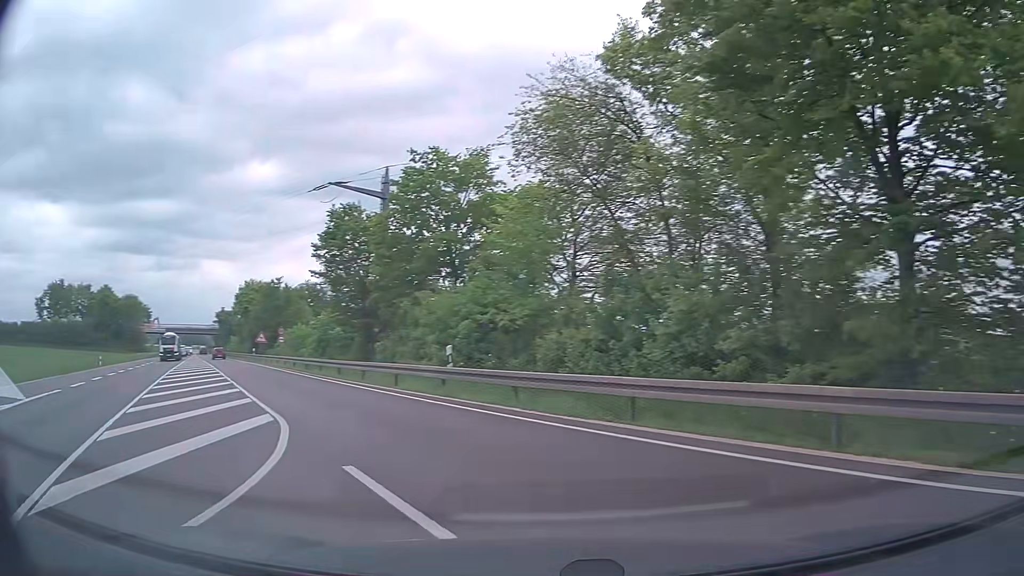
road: trunk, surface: asphalt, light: Day
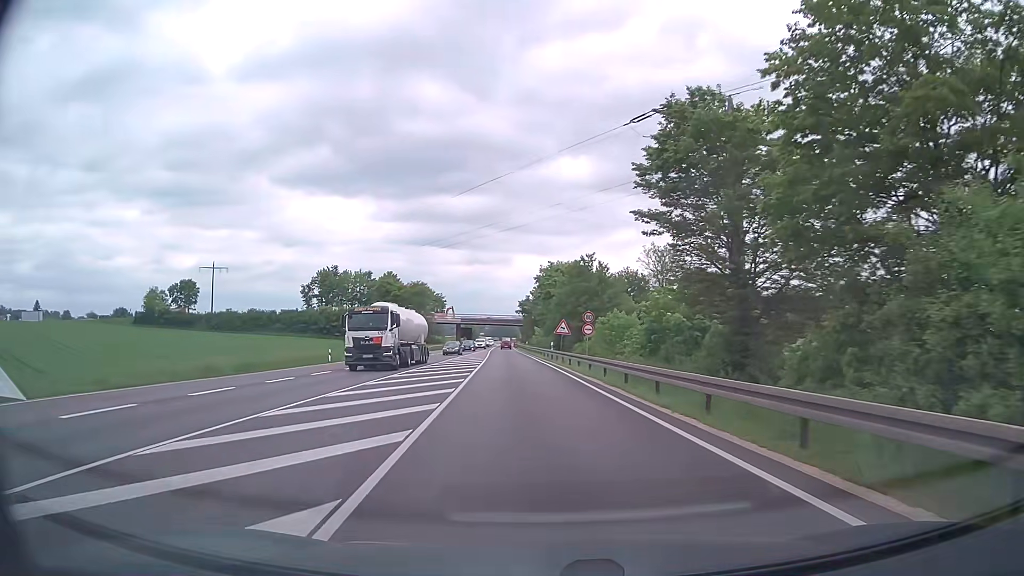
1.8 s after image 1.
(-5.7, +17.2) m; -28°
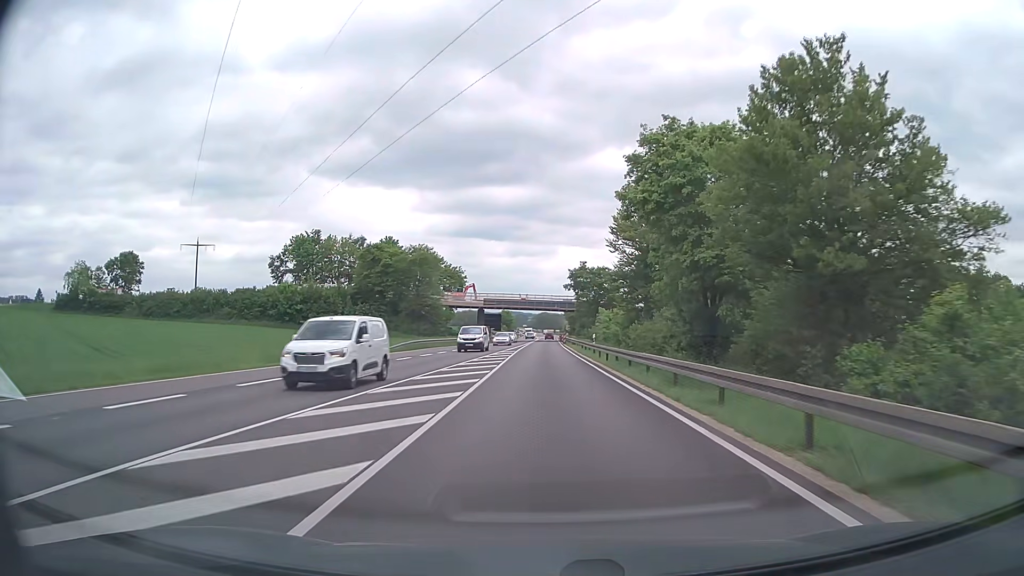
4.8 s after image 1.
(-2.8, +49.3) m; -4°
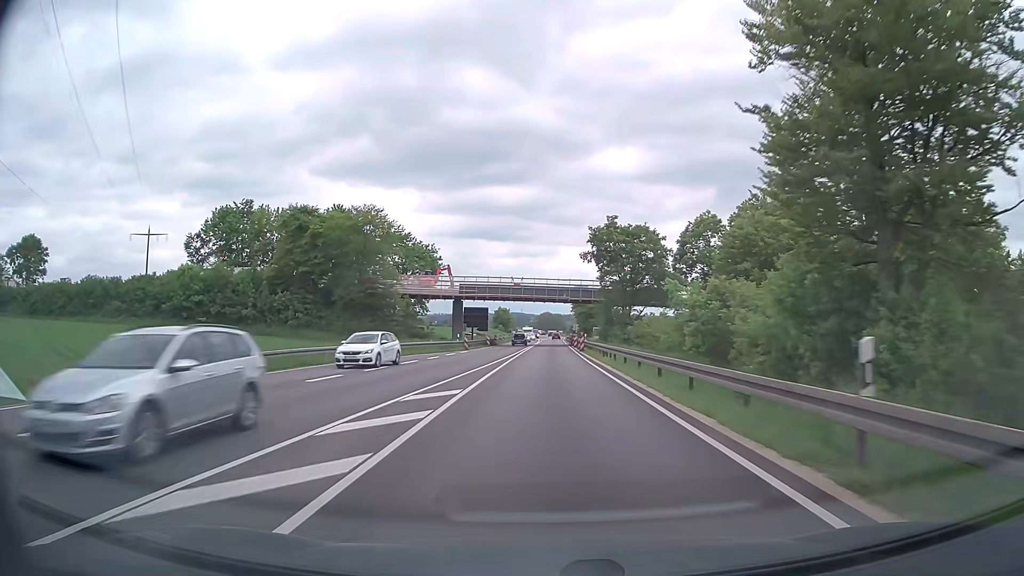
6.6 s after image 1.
(-0.1, +33.7) m; 0°
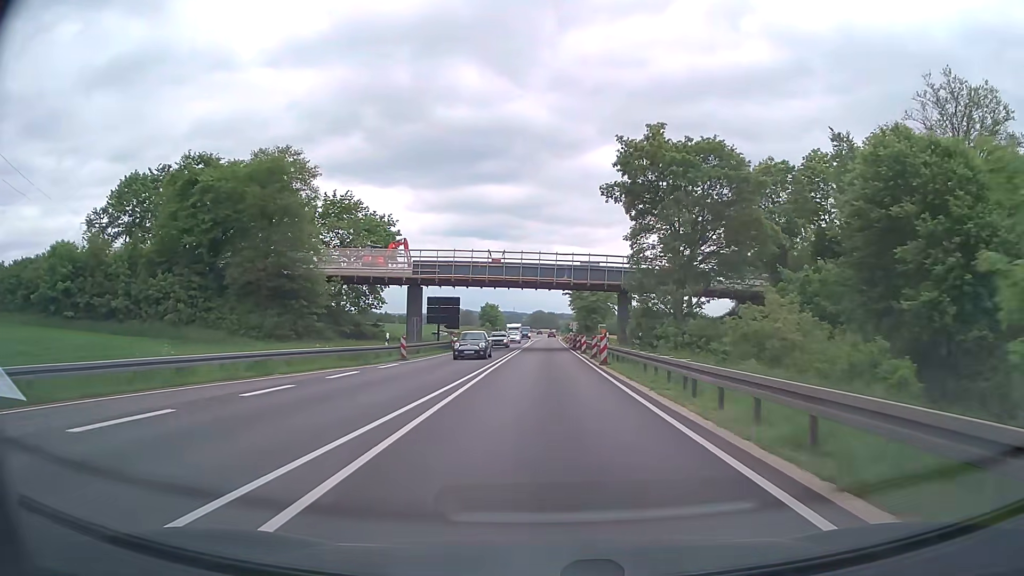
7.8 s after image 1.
(+0.1, +23.2) m; +1°
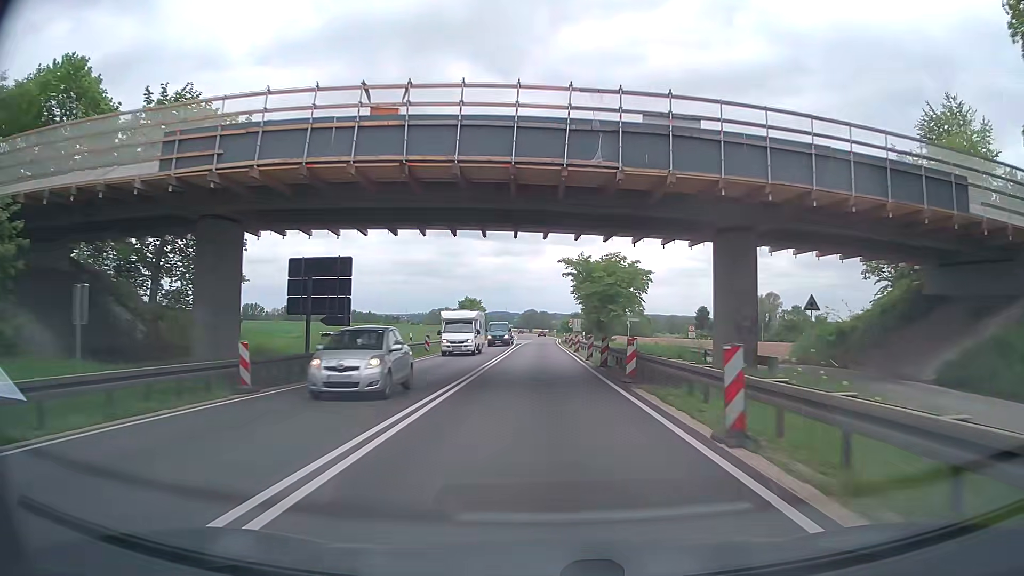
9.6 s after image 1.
(+0.1, +35.0) m; +1°
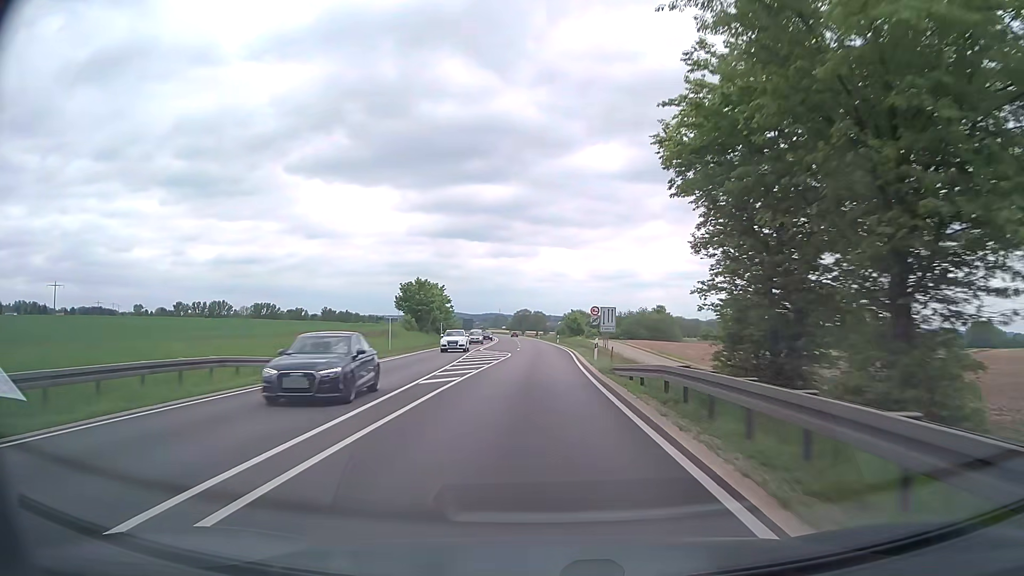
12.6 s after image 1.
(+0.2, +60.3) m; +1°
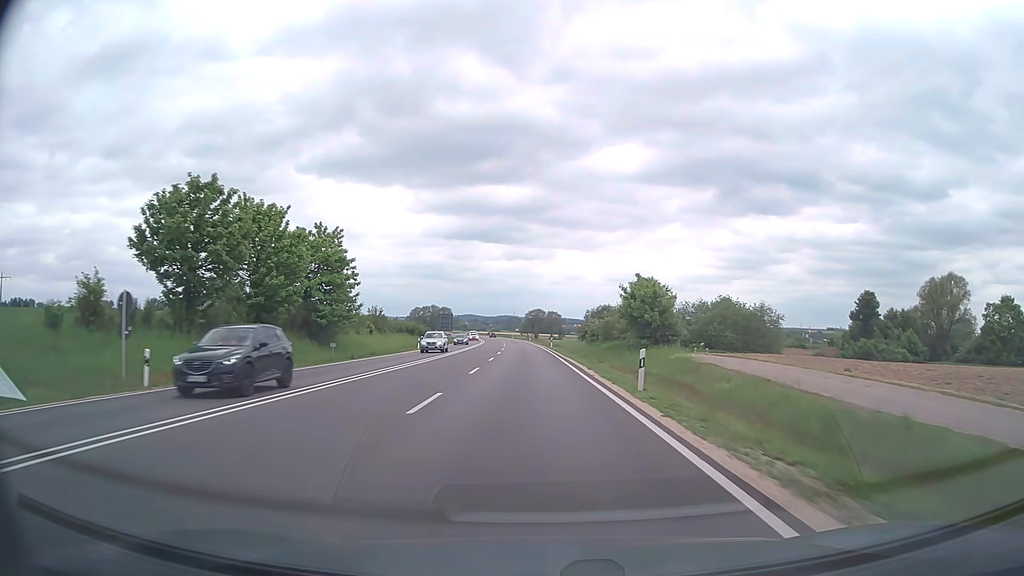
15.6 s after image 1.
(-0.1, +67.2) m; -1°
